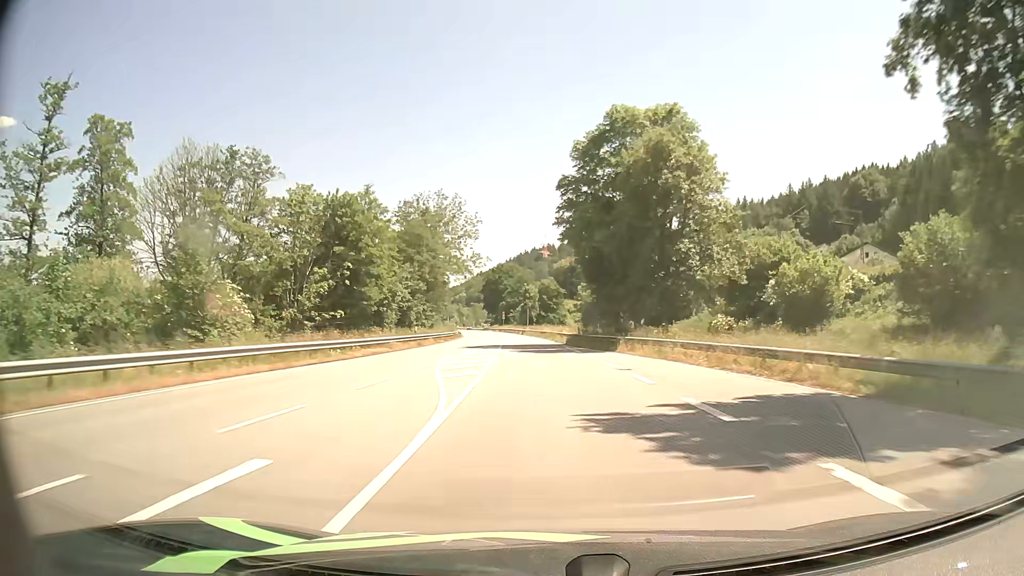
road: primary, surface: asphalt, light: Day
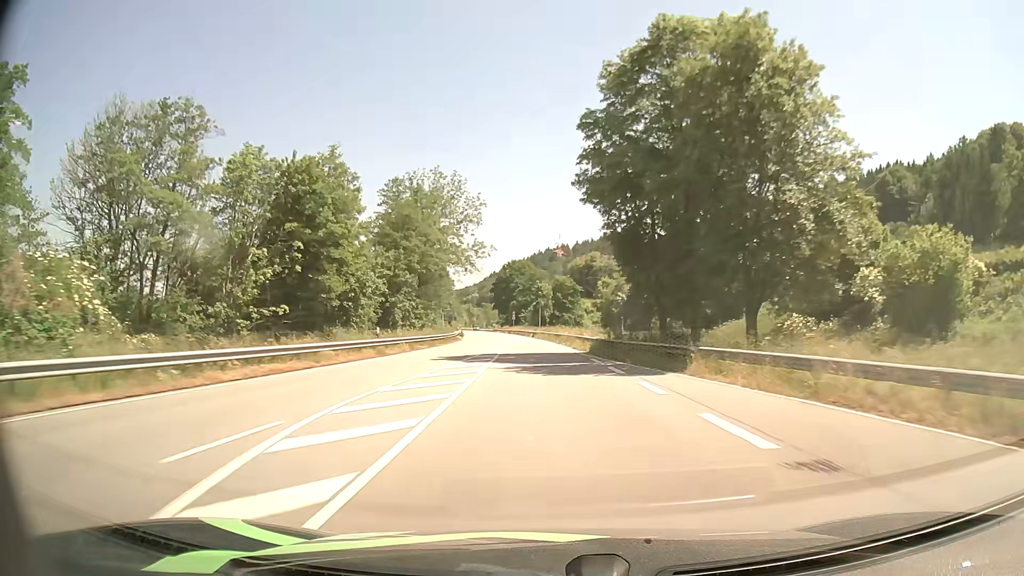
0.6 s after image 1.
(-0.1, +13.9) m; -1°
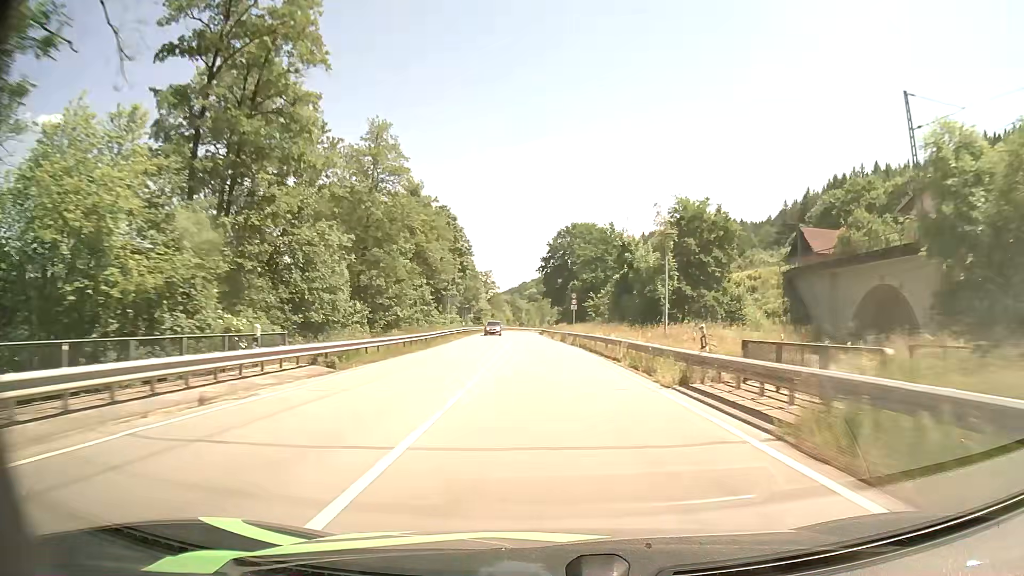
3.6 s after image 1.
(-3.6, +70.9) m; -5°
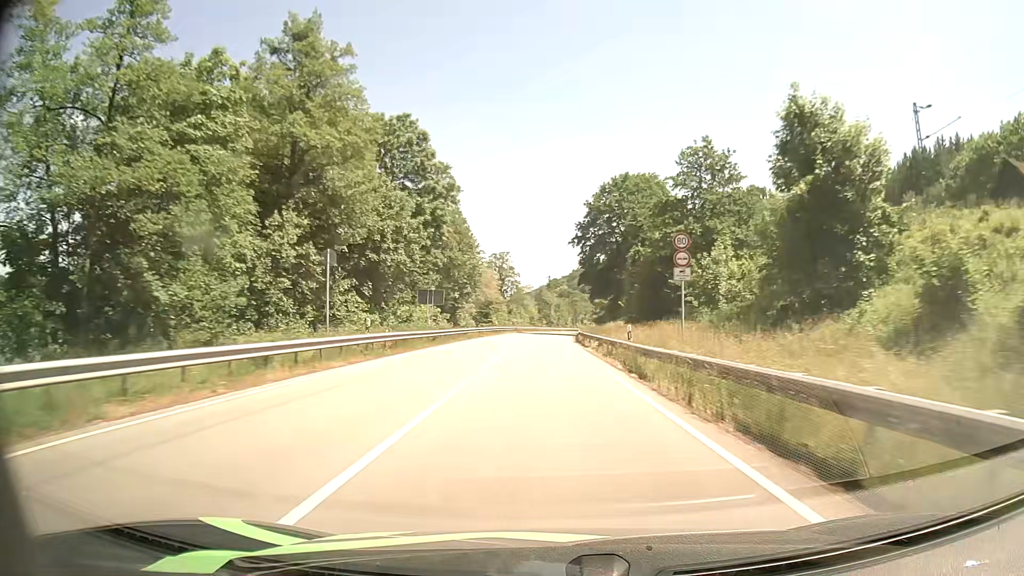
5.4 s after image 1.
(-1.1, +43.6) m; -3°
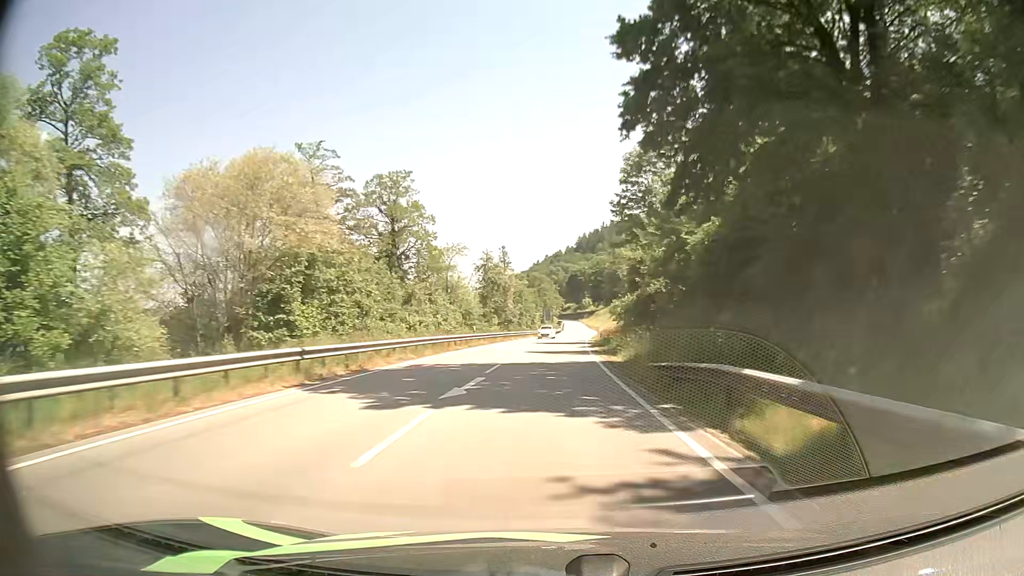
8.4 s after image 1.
(+0.5, +72.6) m; +3°
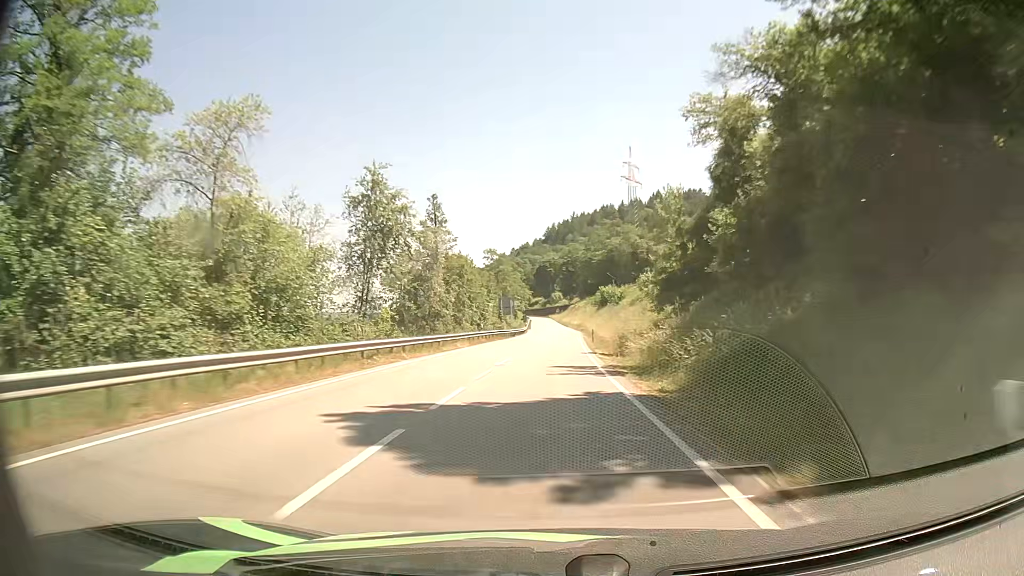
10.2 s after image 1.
(+1.2, +43.9) m; +3°
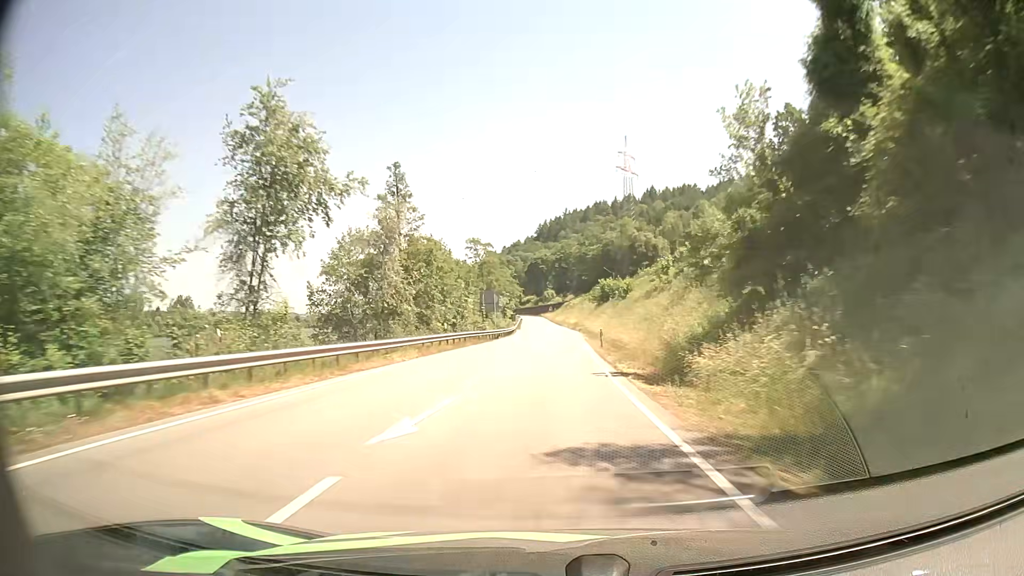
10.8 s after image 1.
(+0.2, +14.8) m; +1°
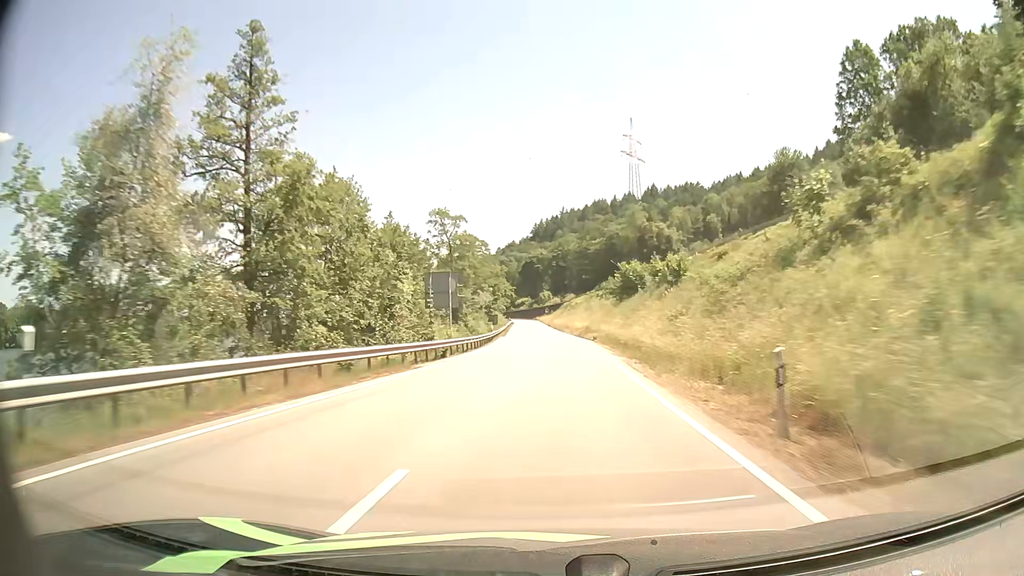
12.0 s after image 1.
(+0.2, +30.1) m; +1°
(0, +10) (0, +20) (0, +30) (0, +40) (0, +50) (0, +60) (0, +70) (0, +80) (-1, +90) (-1, +100) m
